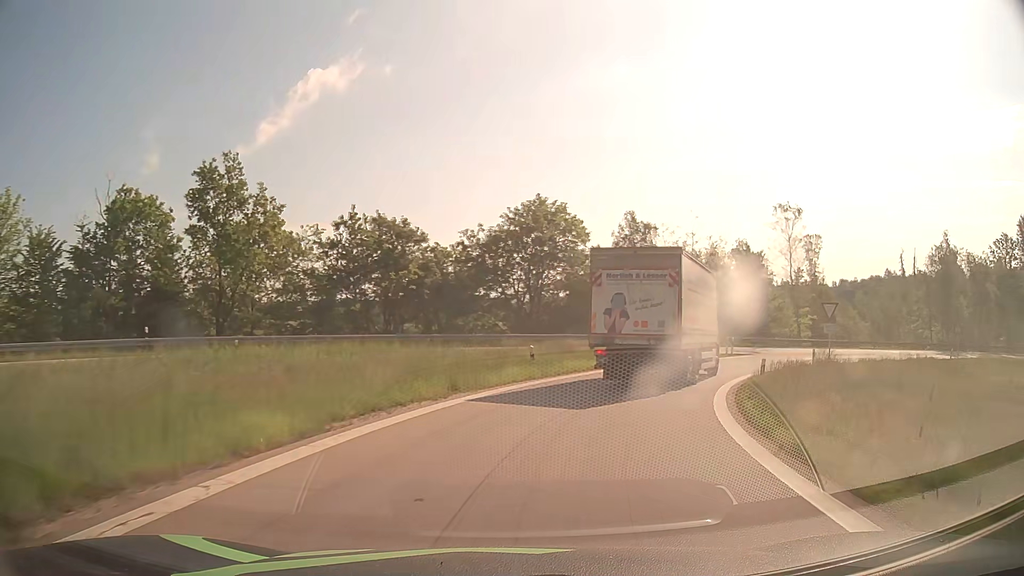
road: motorway_link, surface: asphalt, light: Day
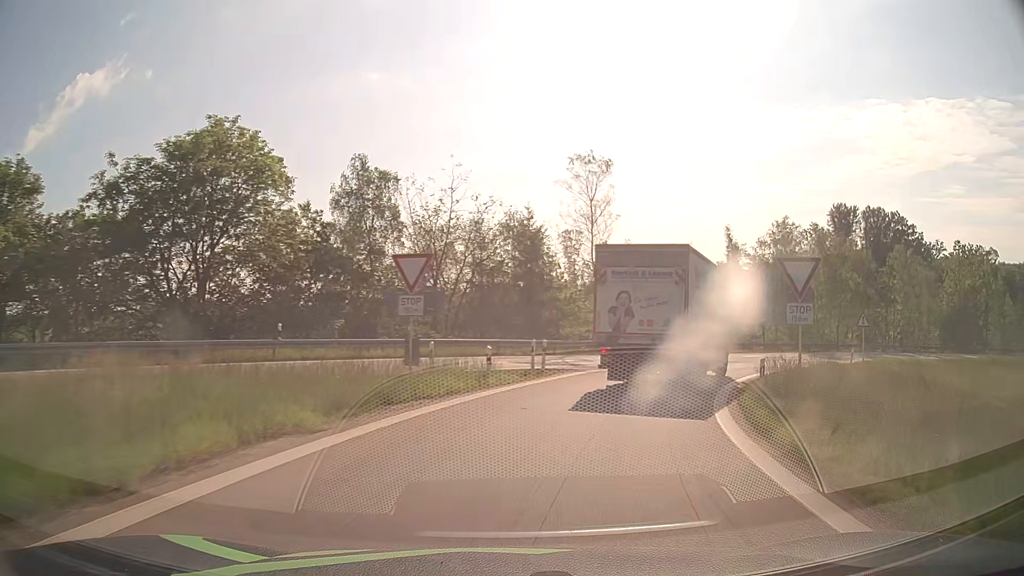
(+4.0, +20.6) m; +22°
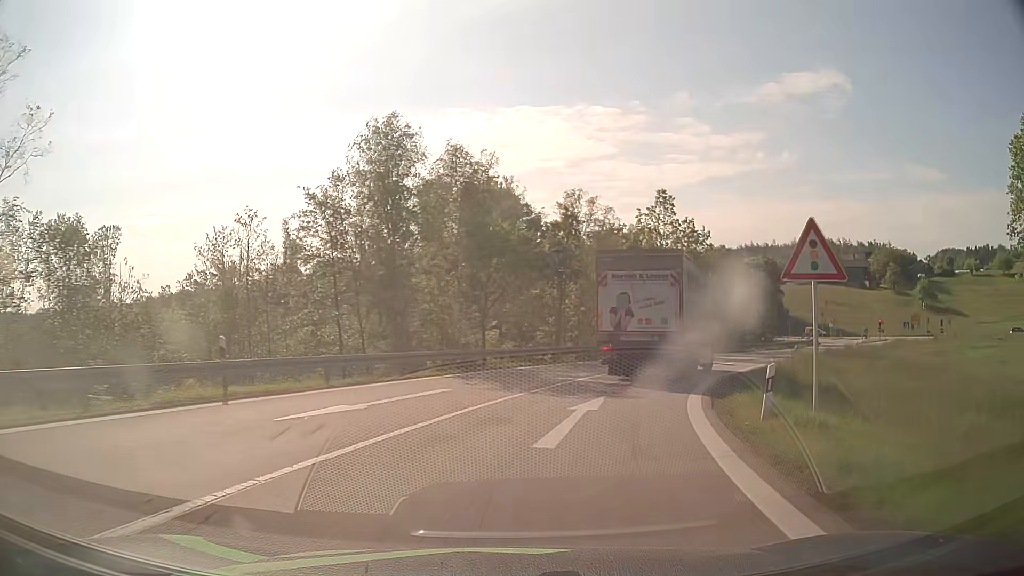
(+10.5, +31.3) m; +37°
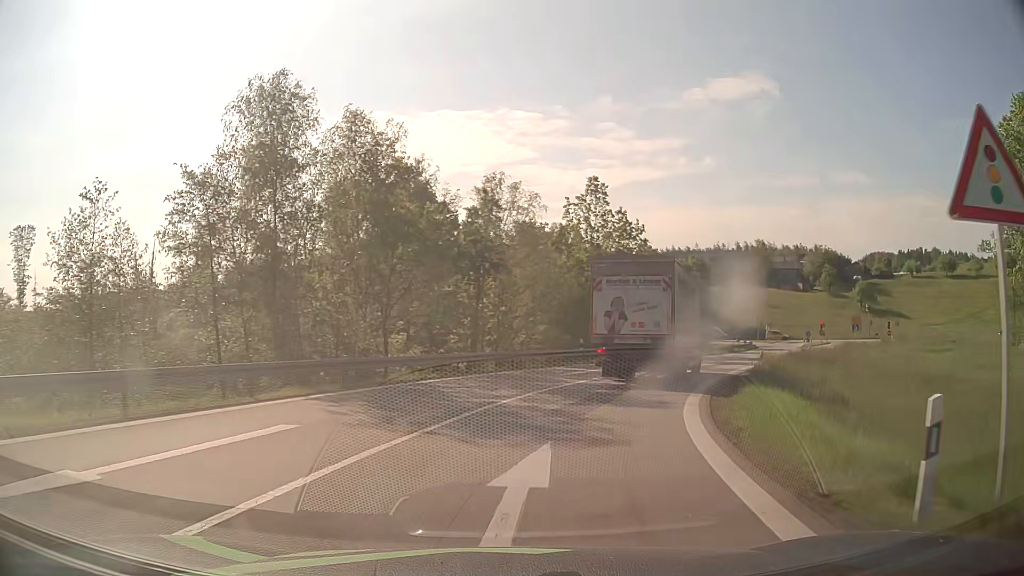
(+0.4, +6.5) m; +7°
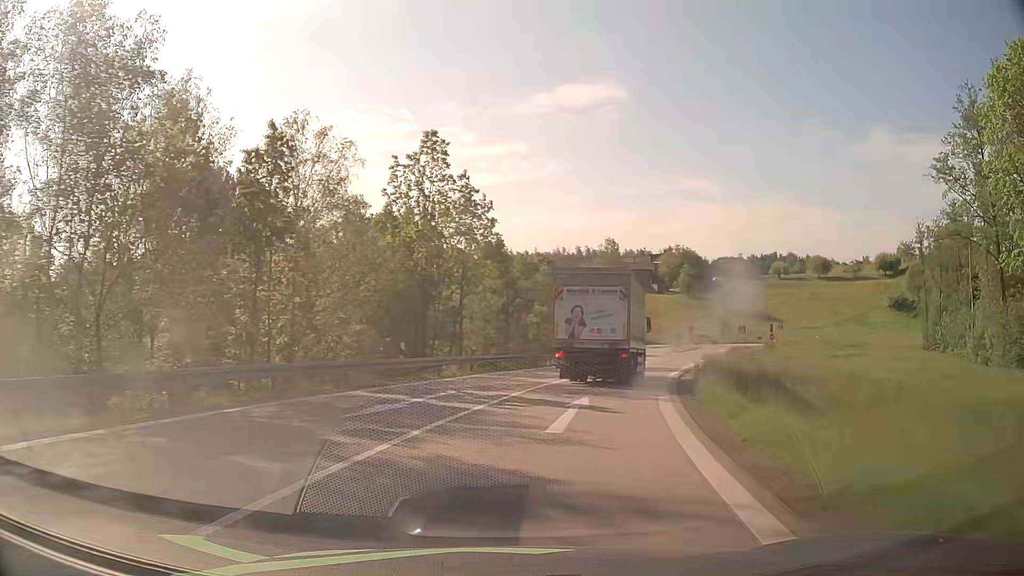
(+1.6, +12.8) m; +14°
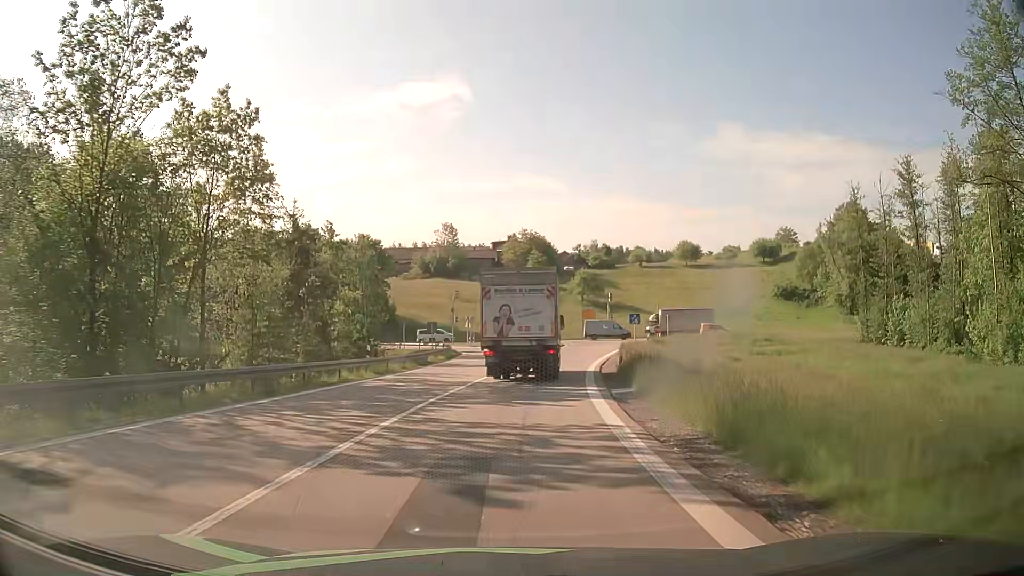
(+3.0, +20.5) m; +15°
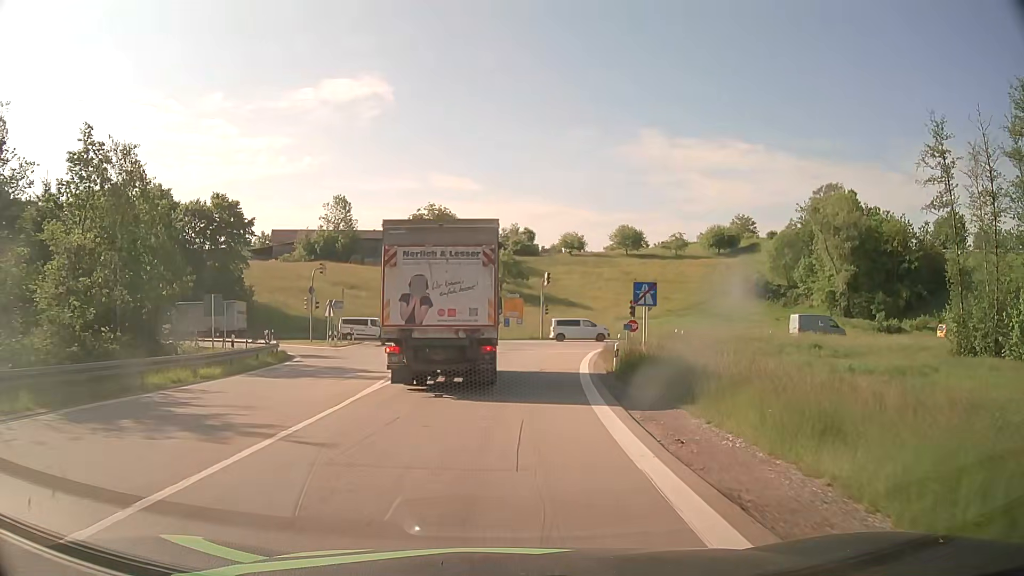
(+1.9, +28.3) m; +7°
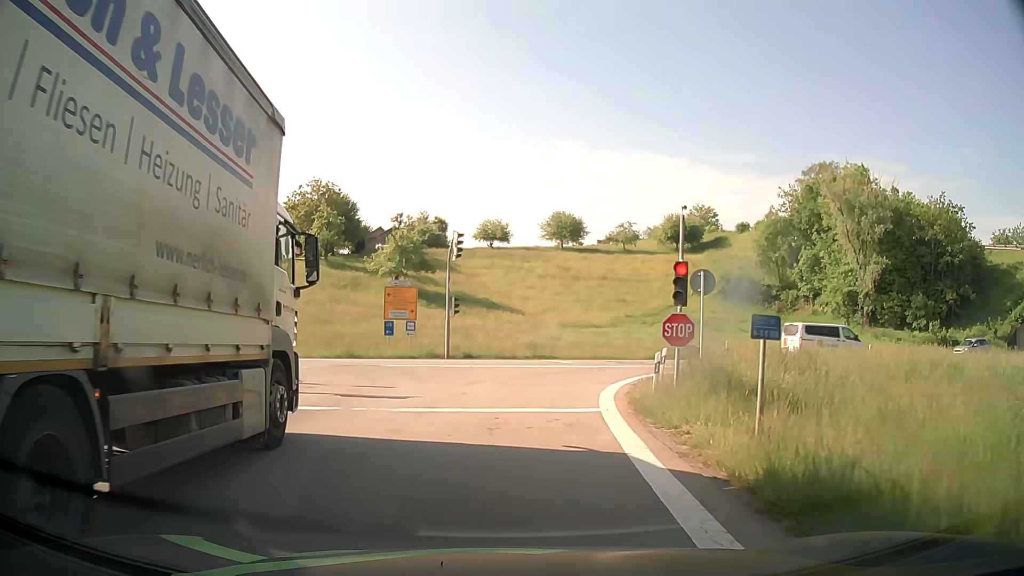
(+1.9, +28.0) m; +7°
(0, +10) (+1, +20) (+6, +28) (+15, +33) (+25, +35) (+35, +37) (+45, +39) (+54, +41) (+64, +43) (+74, +46) m
